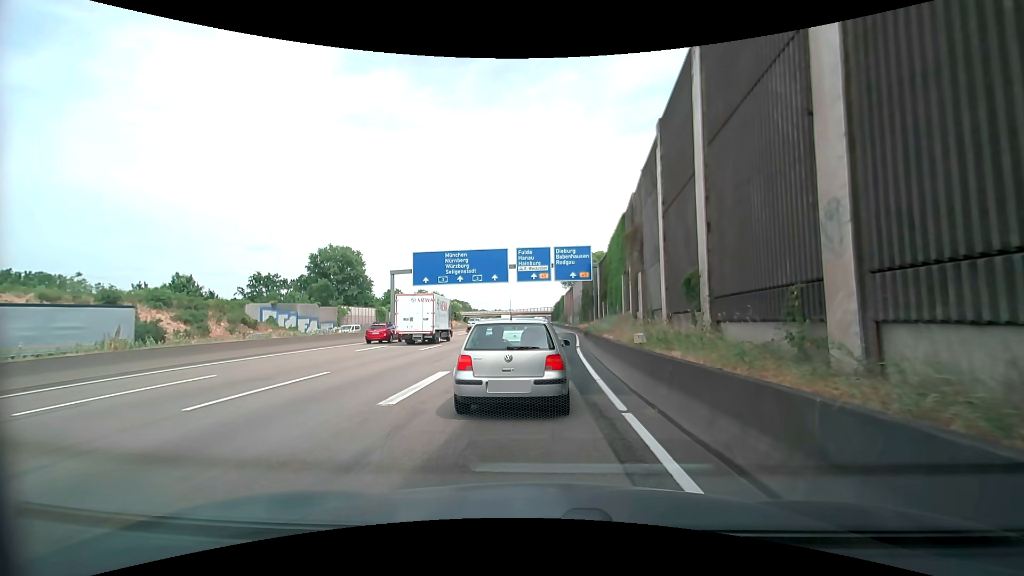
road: motorway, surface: asphalt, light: Day
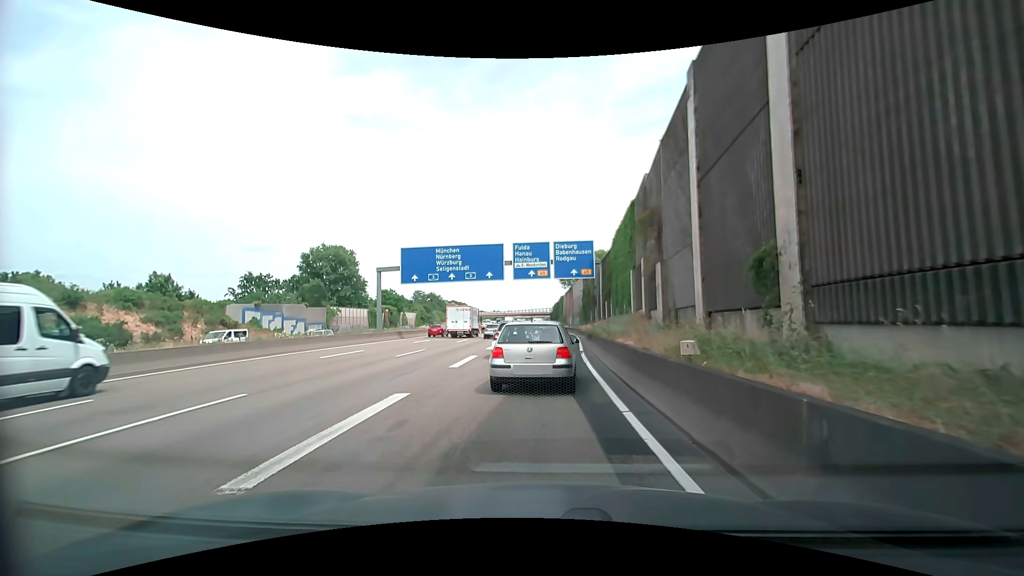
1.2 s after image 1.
(+0.1, +4.3) m; +2°
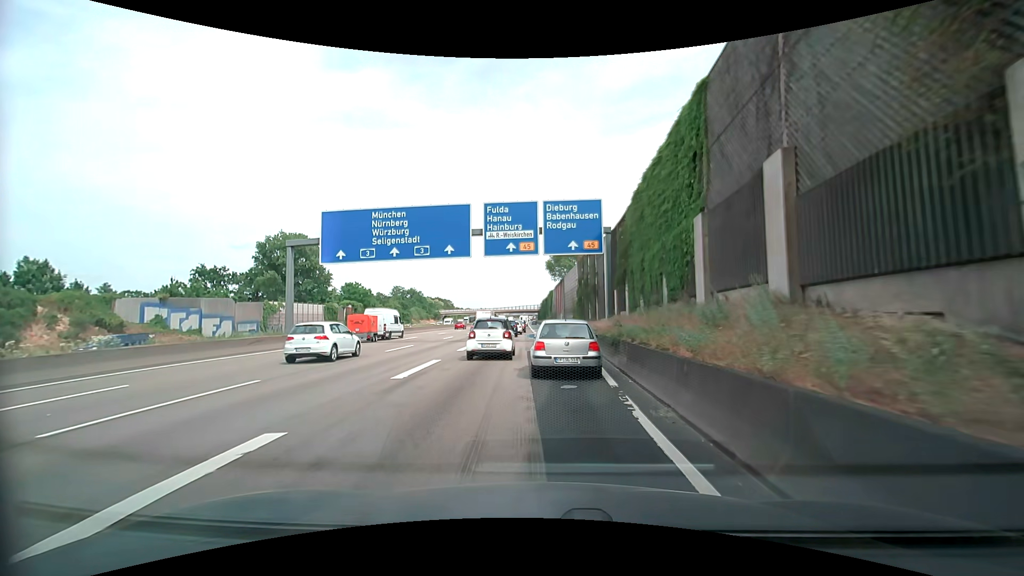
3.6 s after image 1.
(-0.1, +16.2) m; -1°
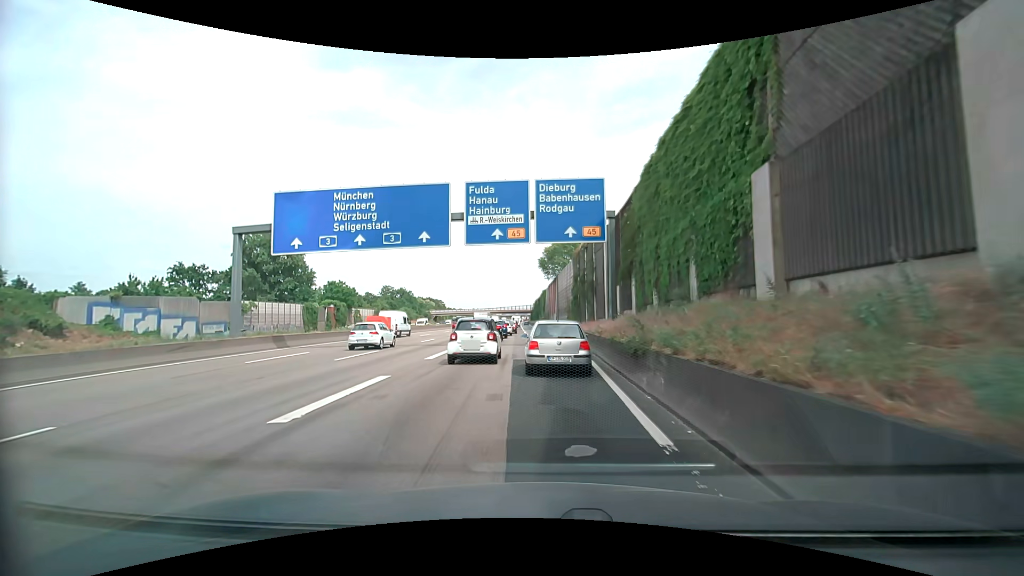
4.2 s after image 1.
(+0.1, +5.3) m; +2°
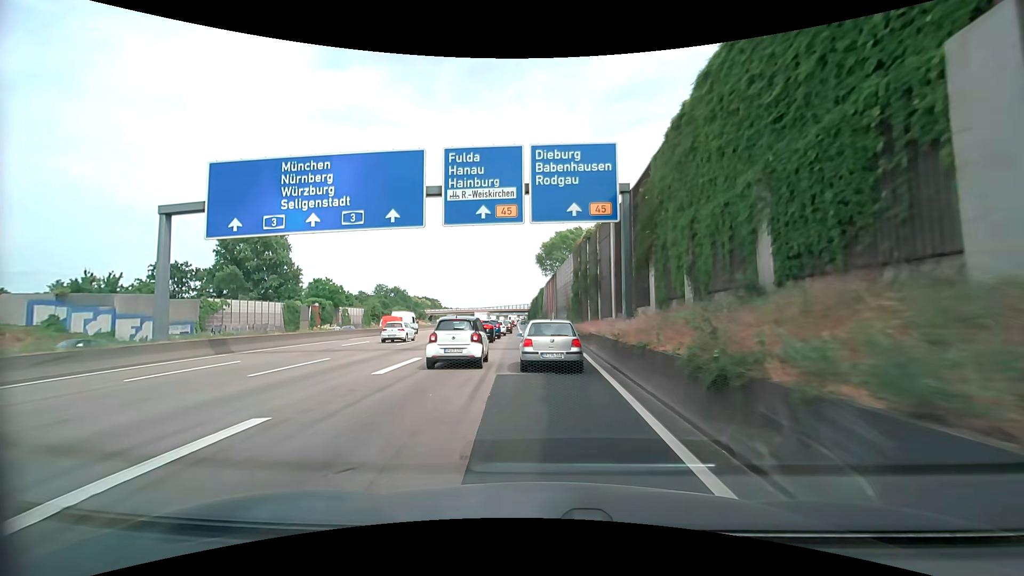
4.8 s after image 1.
(0.0, +5.7) m; 0°
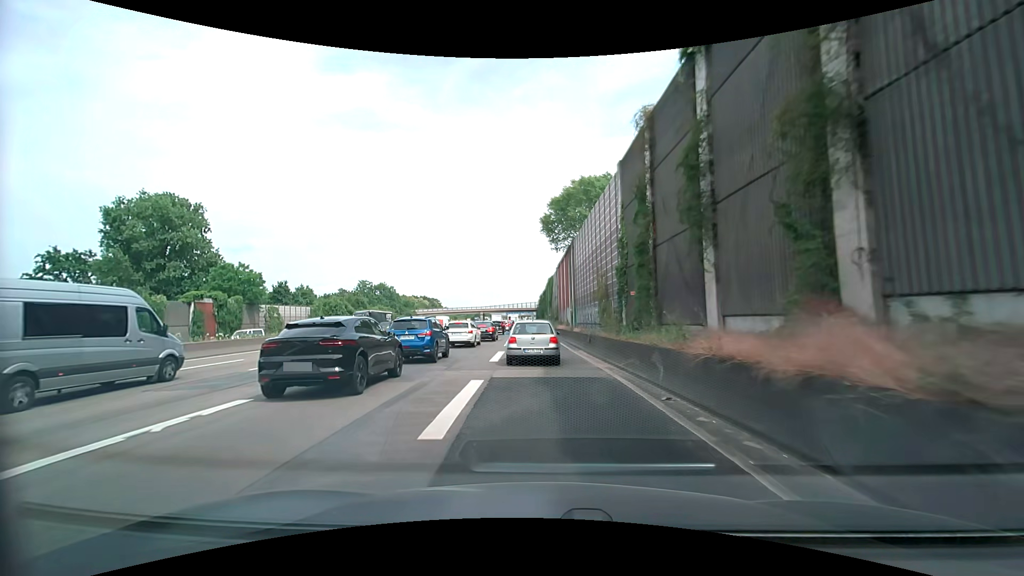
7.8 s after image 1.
(+0.4, +33.7) m; -1°
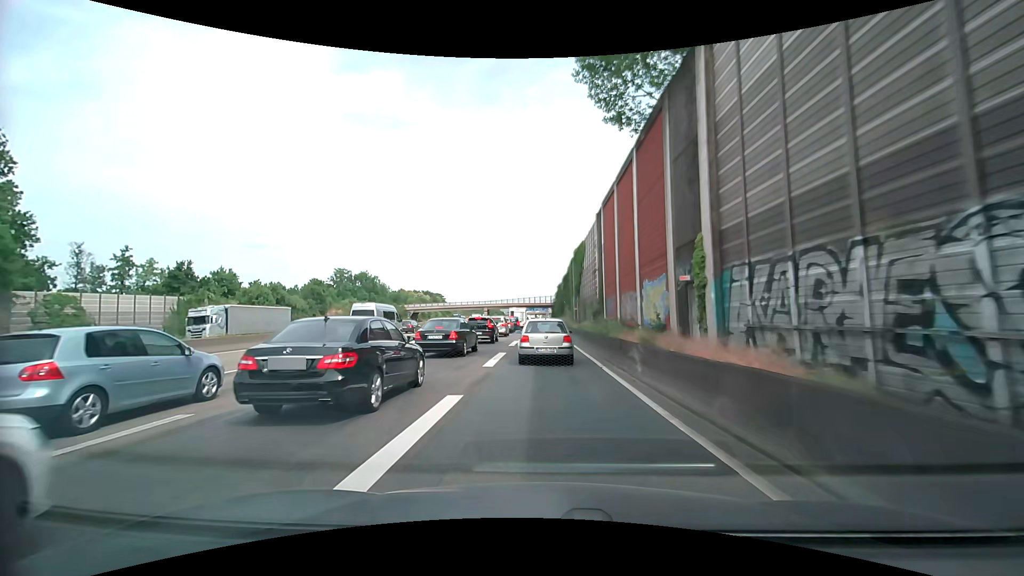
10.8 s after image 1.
(-1.0, +38.3) m; -2°
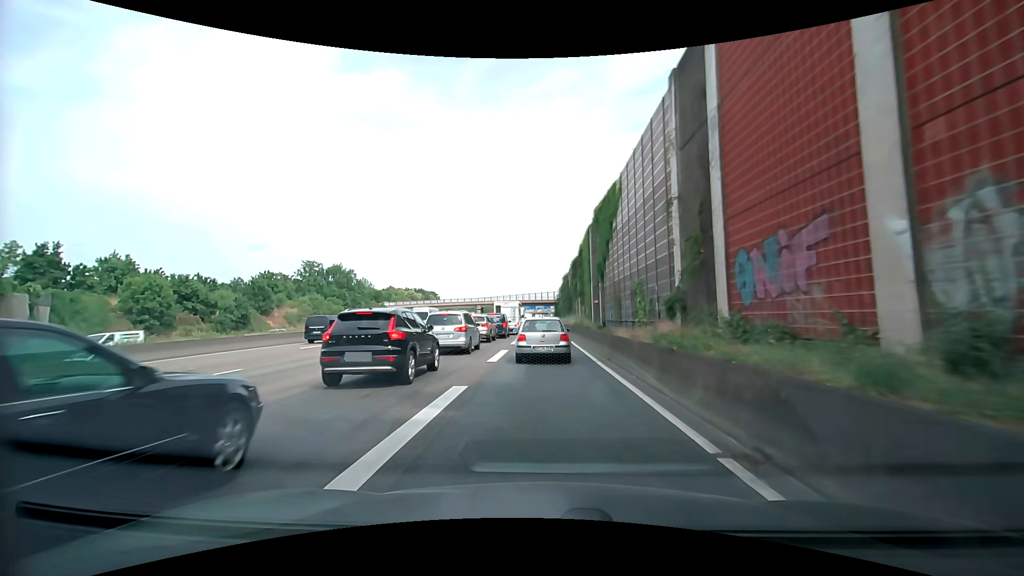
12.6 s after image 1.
(-0.1, +22.9) m; 0°
(0, +10) (0, +20) (0, +30) (0, +40) (0, +50) (0, +60) (0, +70) (0, +80) (0, +90) (0, +100) m
